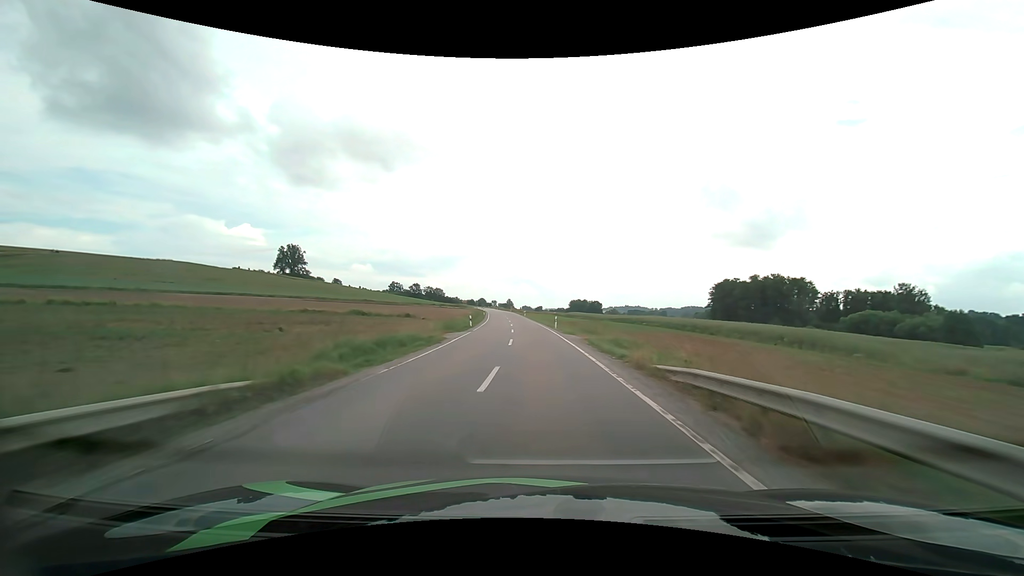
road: secondary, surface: asphalt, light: Day
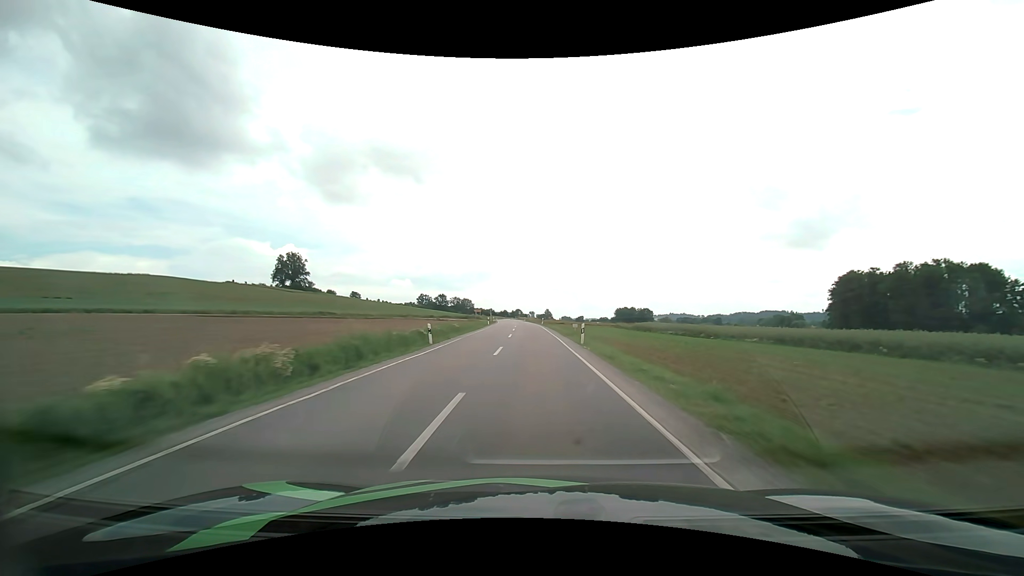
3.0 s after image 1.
(-2.5, +63.9) m; -4°
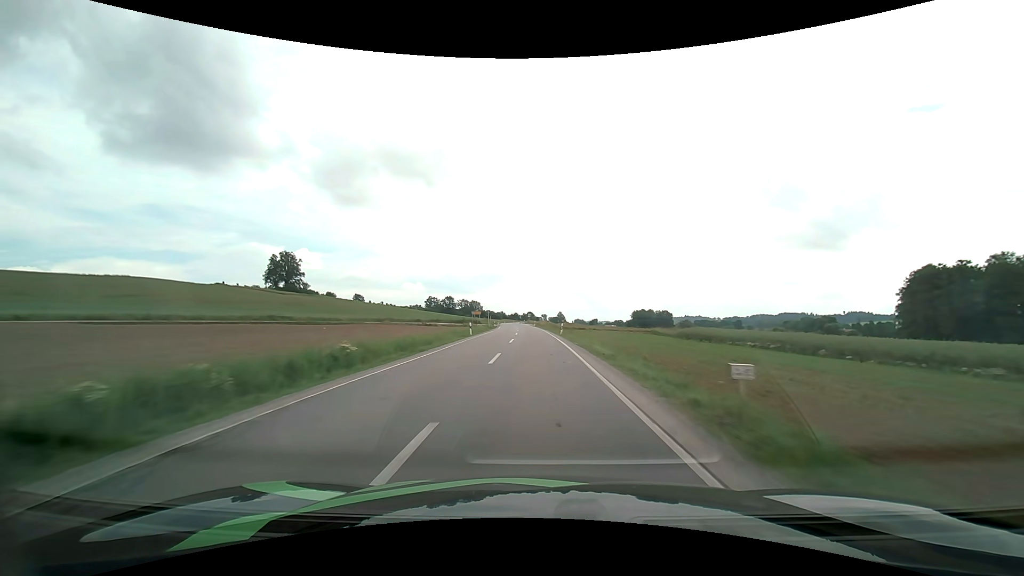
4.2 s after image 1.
(-0.3, +26.3) m; -1°
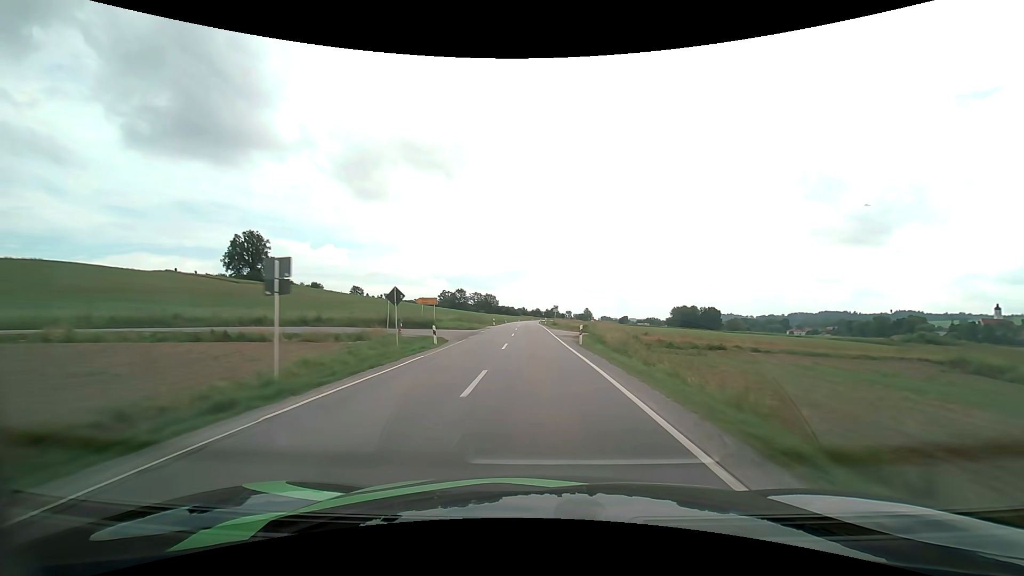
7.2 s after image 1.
(-1.5, +65.7) m; -3°
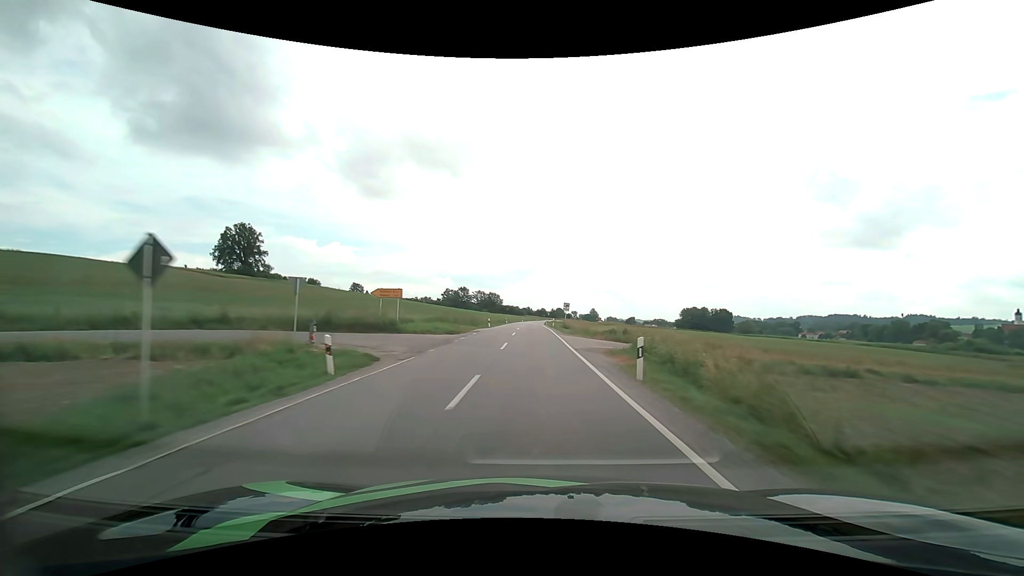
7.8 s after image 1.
(-0.1, +13.1) m; -1°
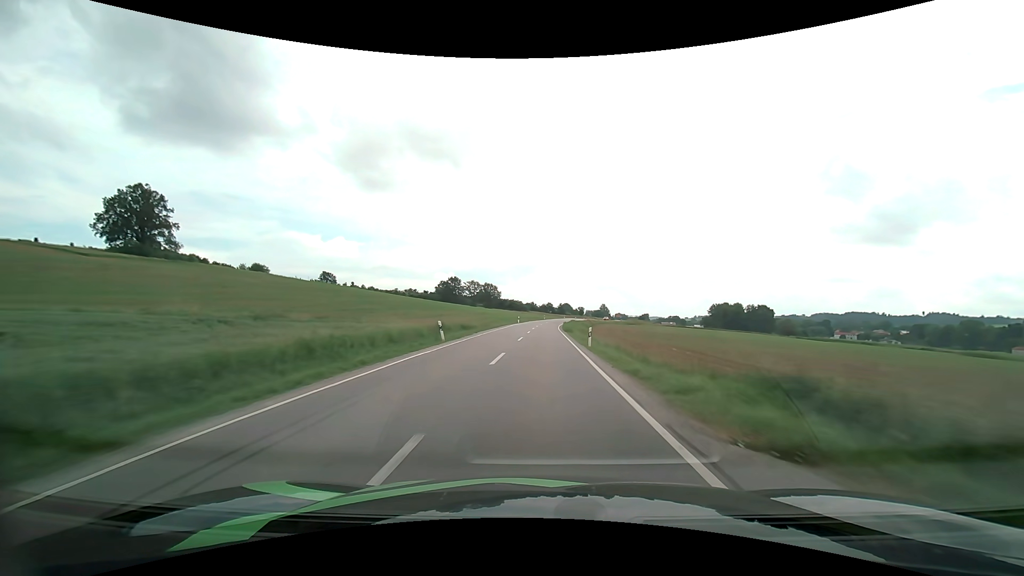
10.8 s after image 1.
(-0.7, +65.3) m; 0°
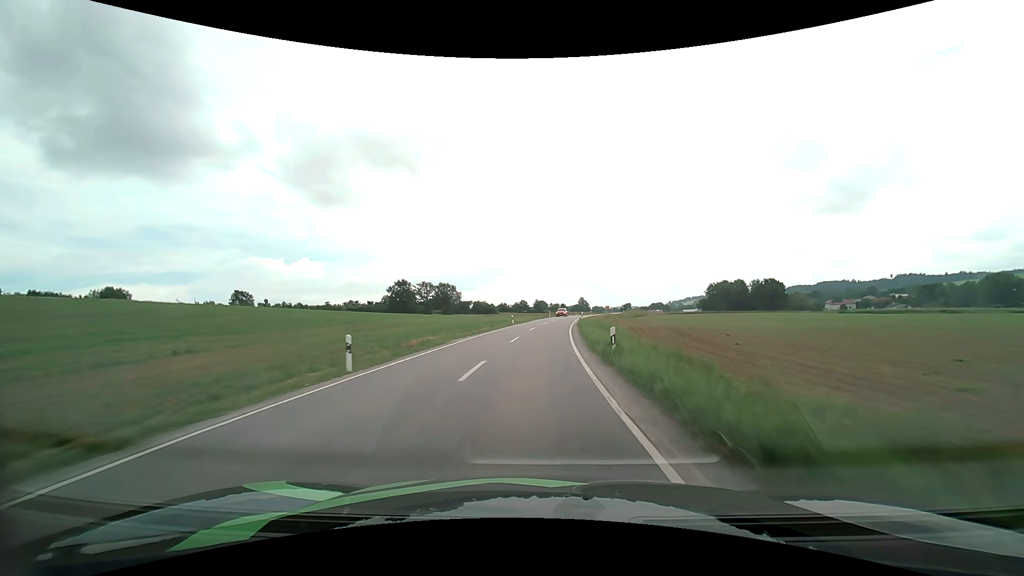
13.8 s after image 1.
(+1.5, +62.7) m; +3°
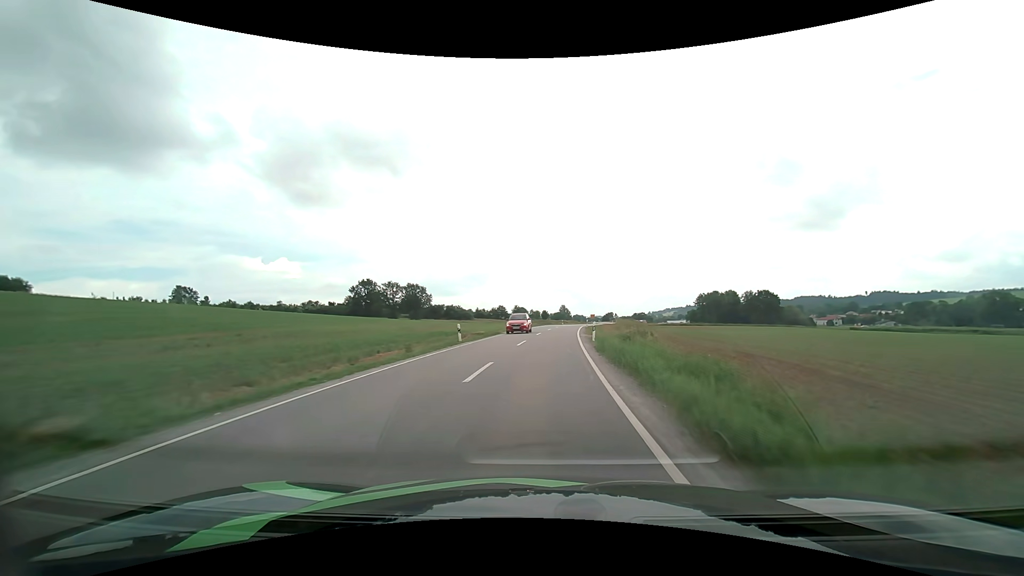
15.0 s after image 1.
(+0.4, +24.6) m; +2°
(0, +10) (0, +20) (+1, +30) (+2, +40) (+2, +50) (+3, +60) (+5, +70) (+6, +80) (+8, +90) (+10, +99) m
